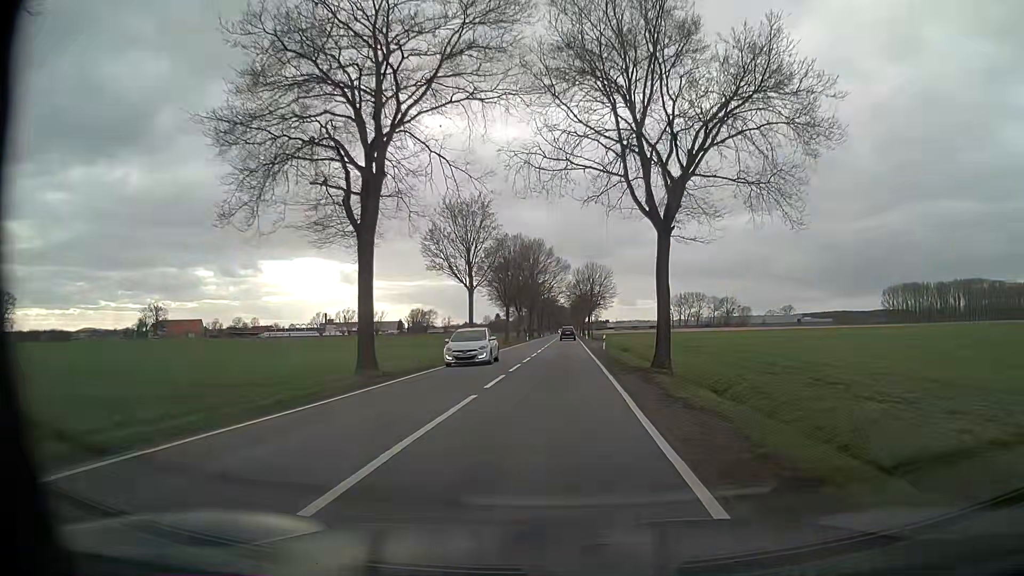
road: tertiary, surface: asphalt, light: Day
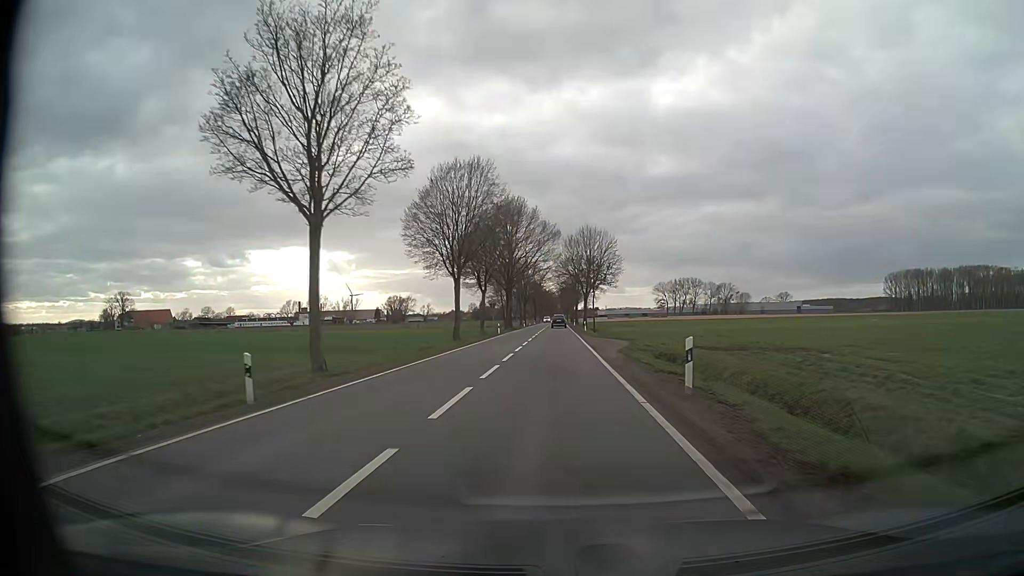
(+0.4, +30.9) m; +1°
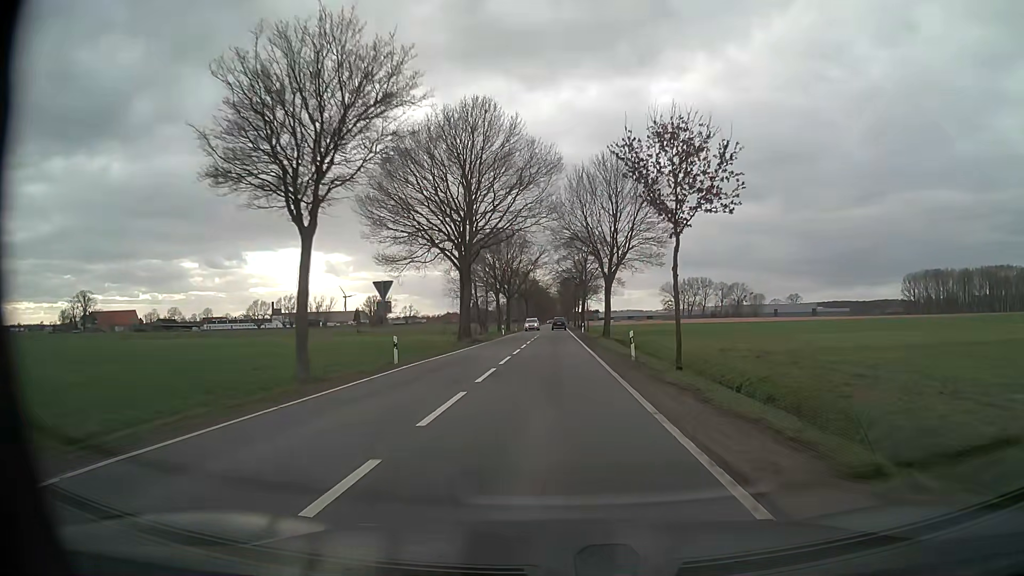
(-0.1, +42.7) m; 0°
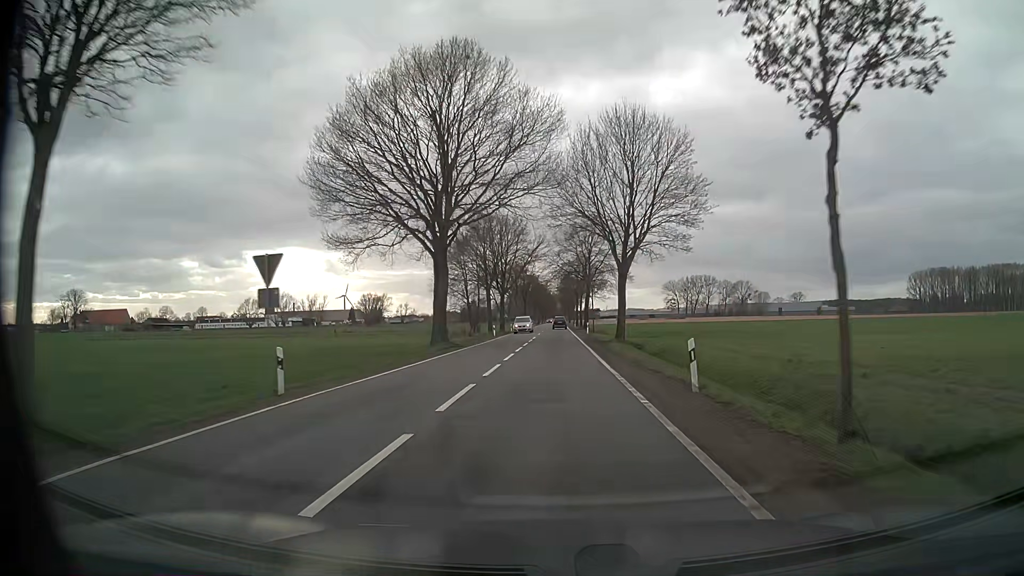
(0.0, +10.7) m; 0°
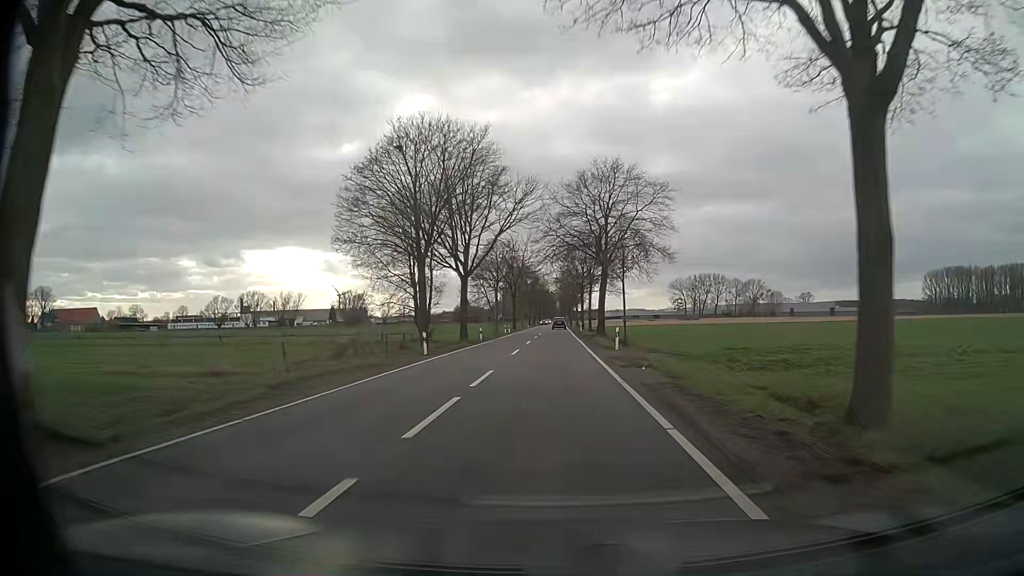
(0.0, +32.2) m; 0°
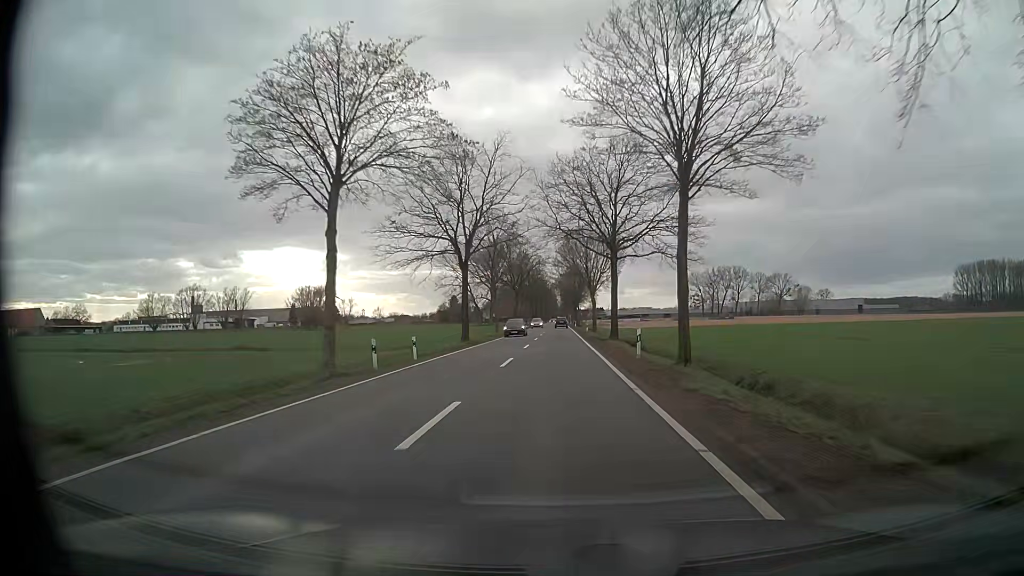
(-0.2, +55.0) m; 0°
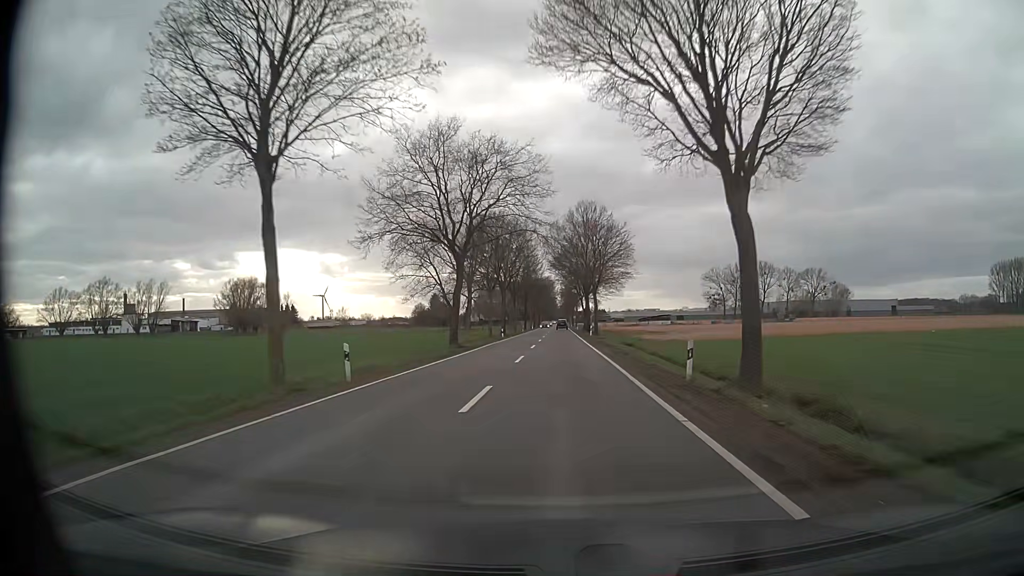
(-0.1, +57.4) m; 0°
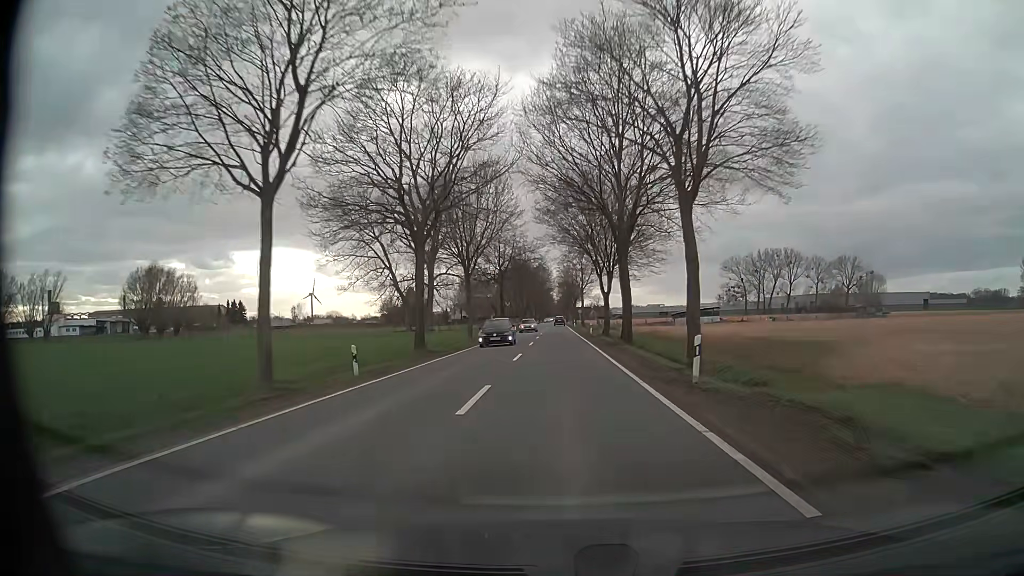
(0.0, +48.8) m; 0°
(0, +10) (0, +20) (0, +30) (0, +40) (0, +50) (0, +60) (0, +70) (0, +80) (0, +90) (0, +100) m
